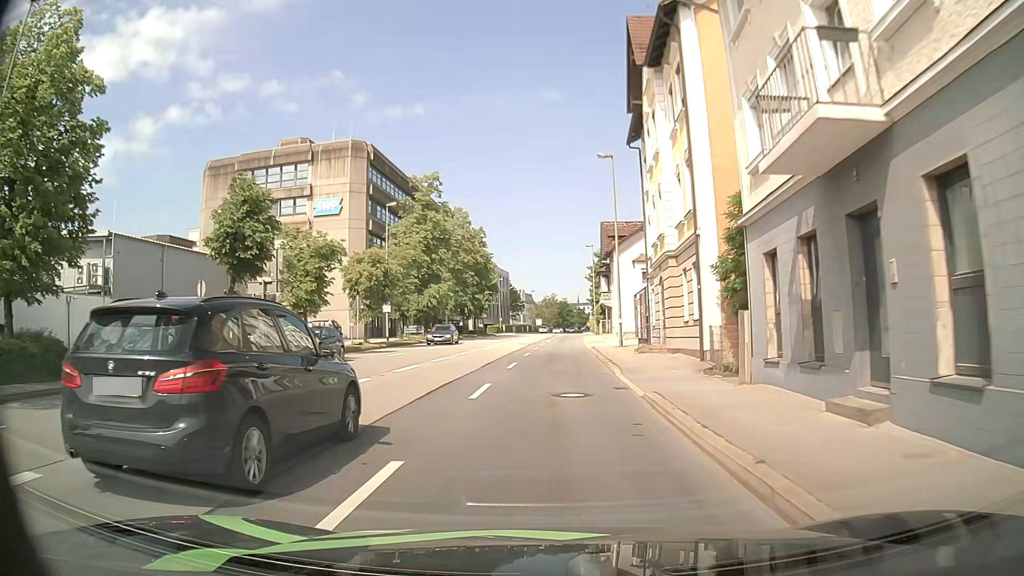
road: primary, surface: asphalt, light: Day
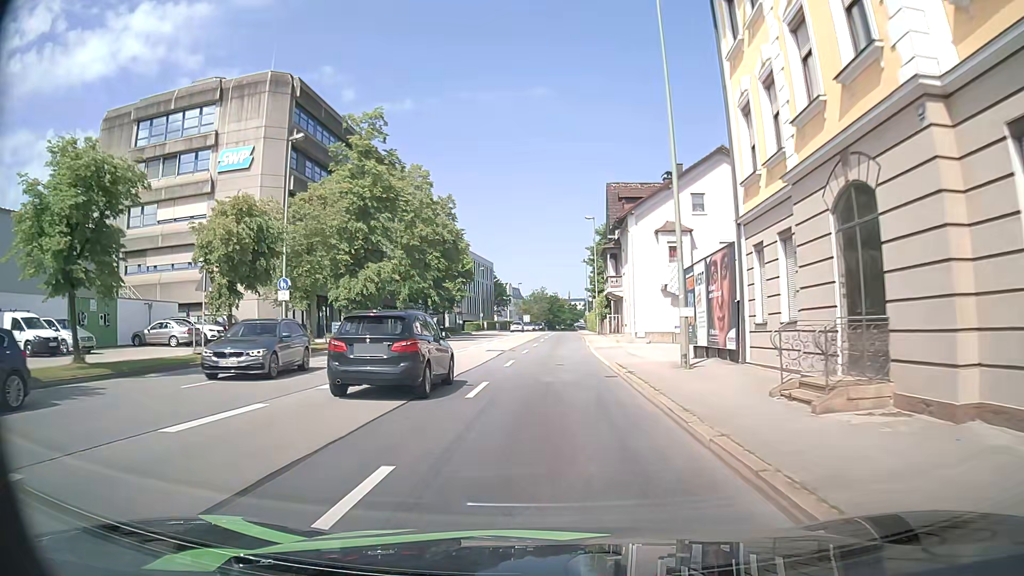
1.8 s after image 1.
(+0.2, +18.3) m; +2°
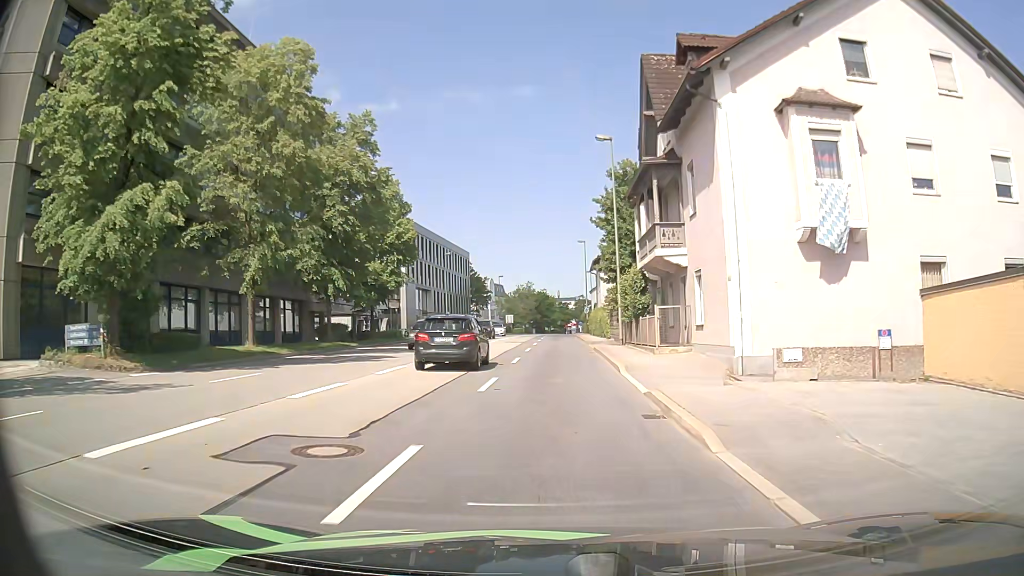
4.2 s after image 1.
(-0.1, +25.8) m; 0°
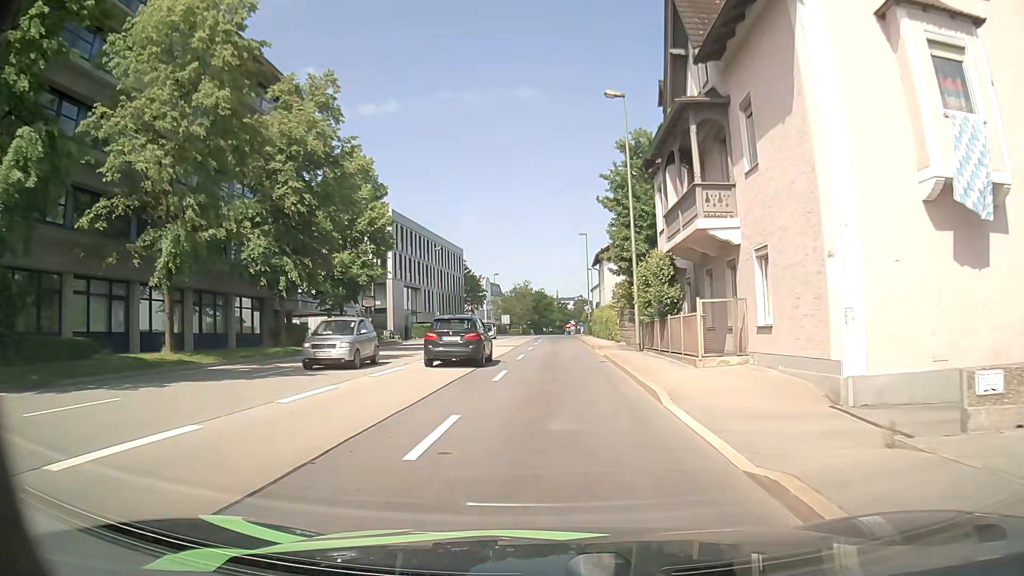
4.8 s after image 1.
(0.0, +6.7) m; 0°
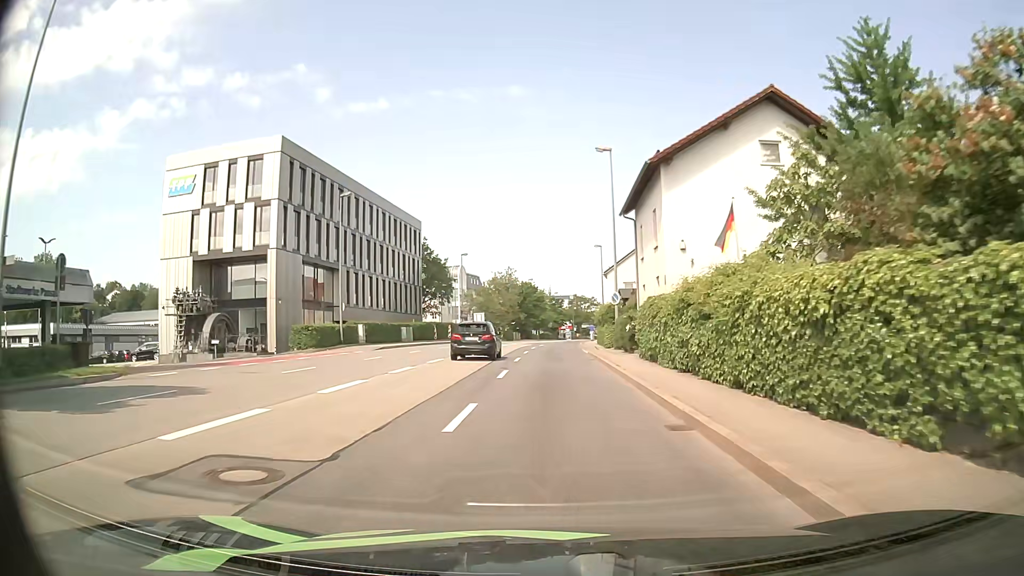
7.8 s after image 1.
(+0.5, +34.0) m; +1°
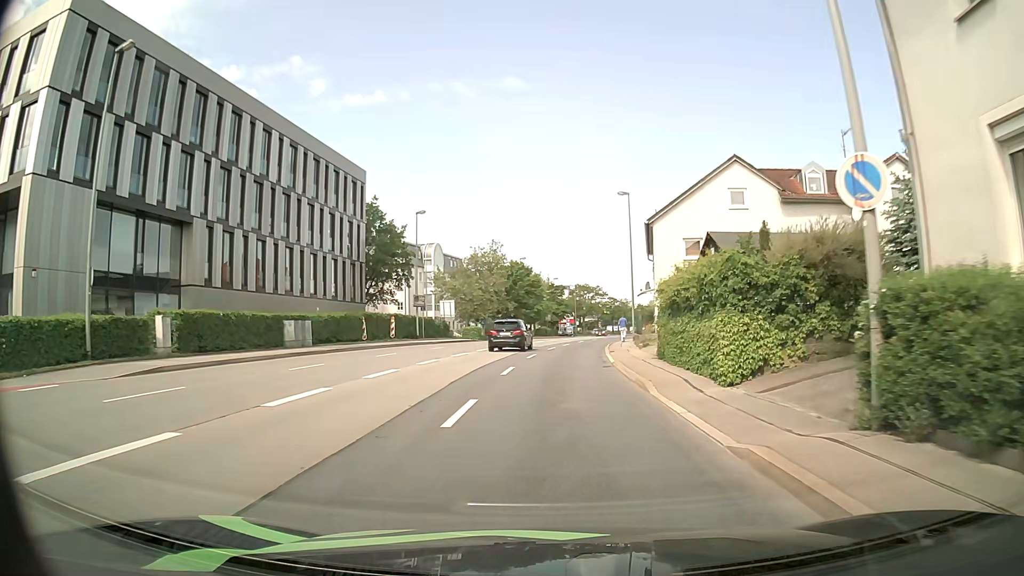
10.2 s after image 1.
(+0.2, +26.8) m; 0°
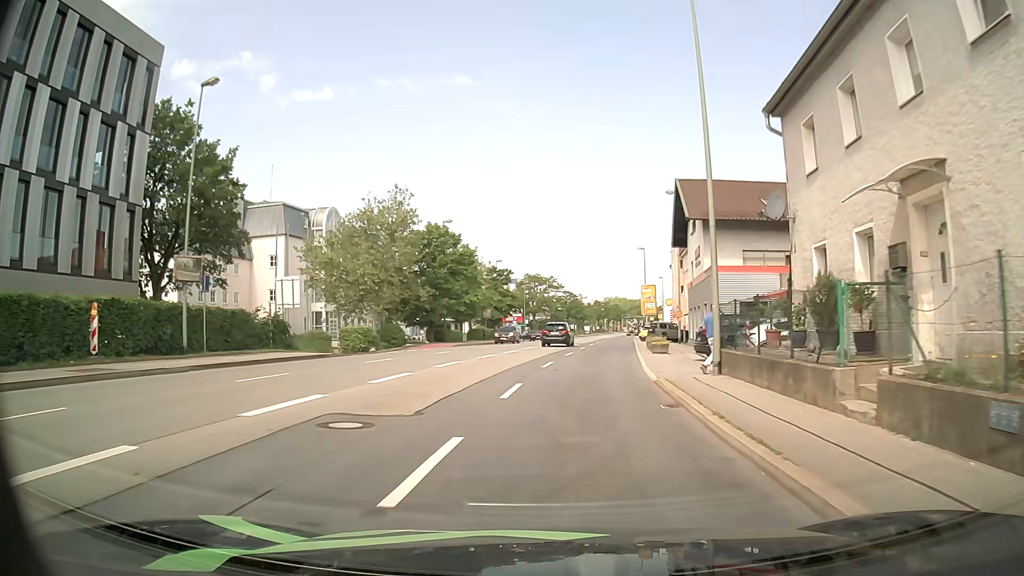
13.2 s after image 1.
(+0.6, +30.6) m; +5°
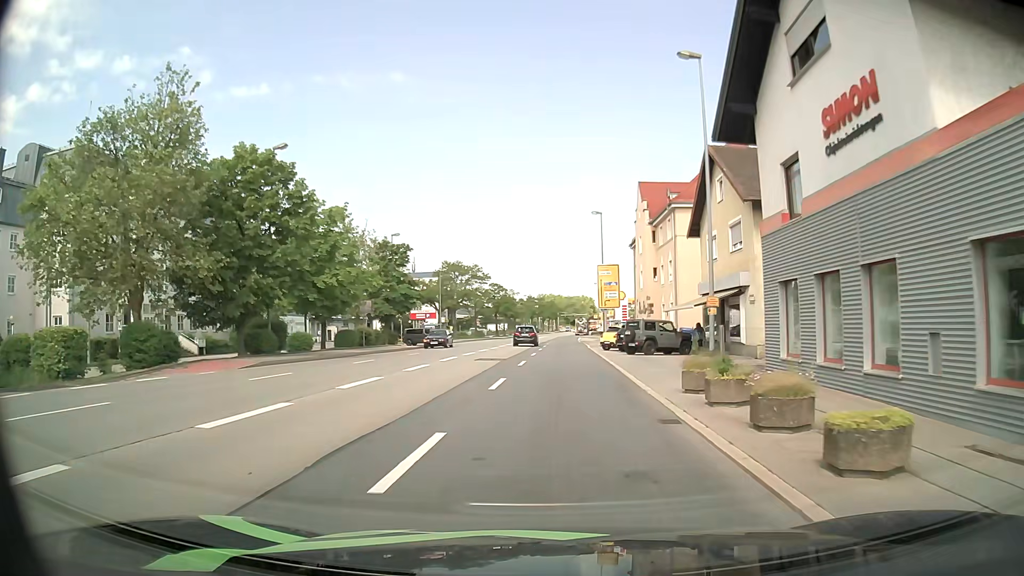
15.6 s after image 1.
(+1.3, +24.8) m; +6°
(0, +10) (0, +20) (0, +30) (+1, +40) (+1, +50) (+1, +60) (+1, +70) (+2, +80) (+2, +90) (+2, +100) m
